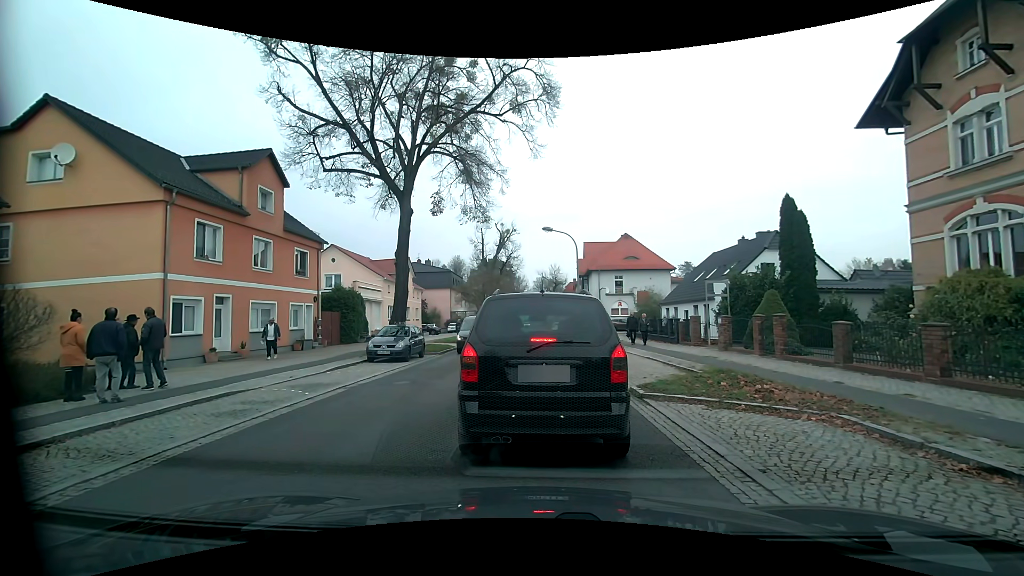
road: primary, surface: asphalt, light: Day
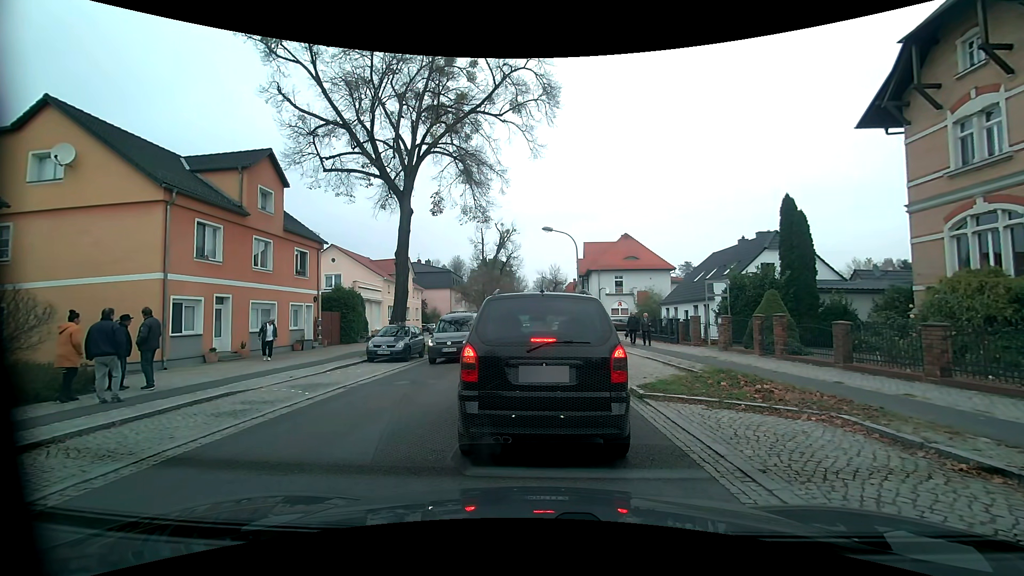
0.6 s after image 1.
(0.0, 0.0) m; 0°
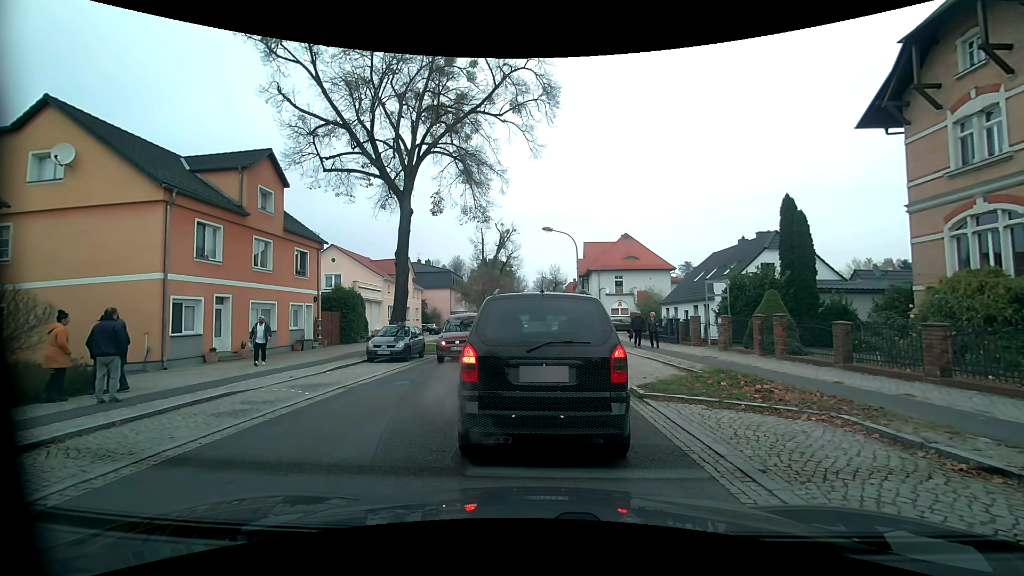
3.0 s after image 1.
(0.0, 0.0) m; 0°
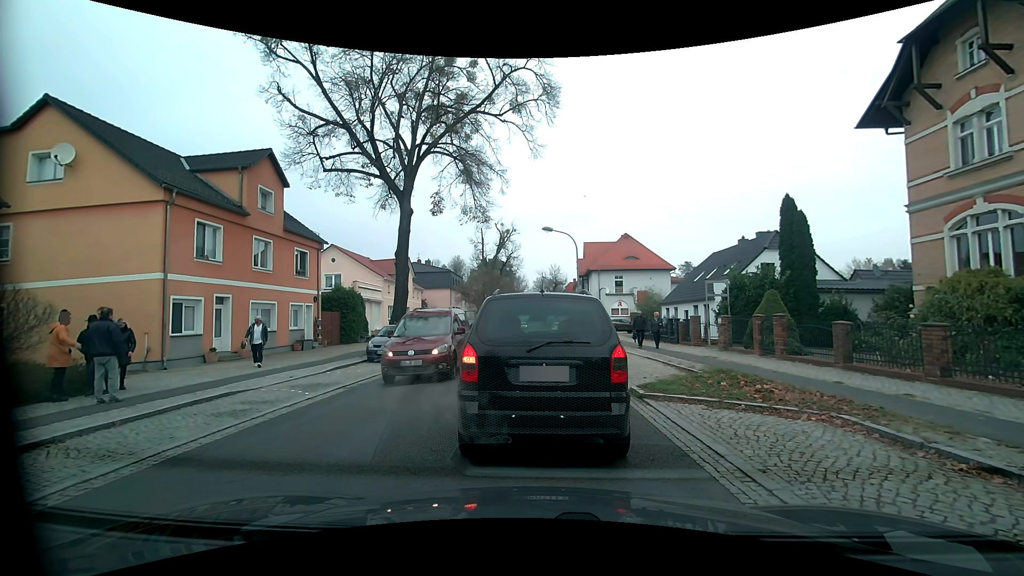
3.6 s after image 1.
(0.0, 0.0) m; 0°
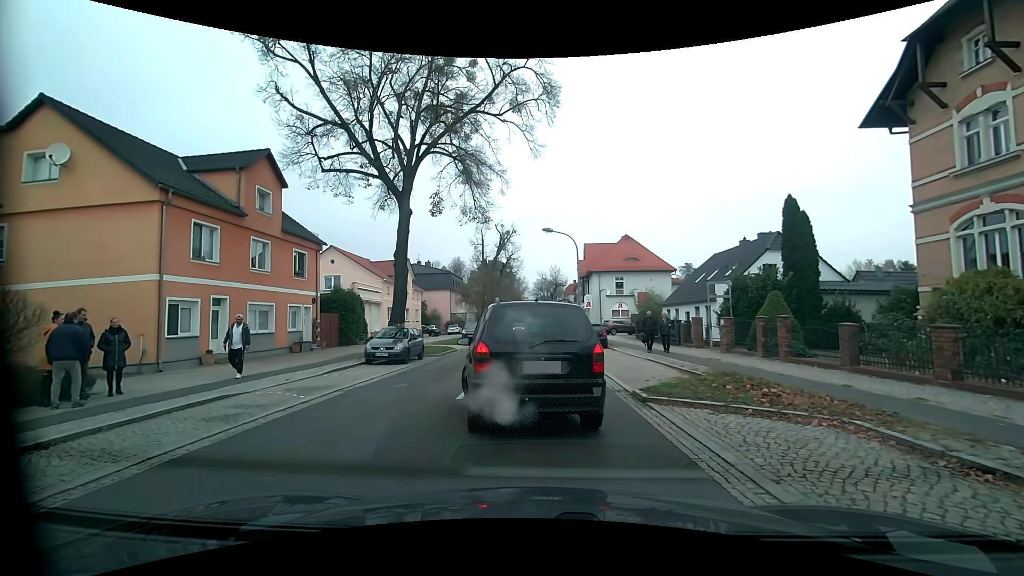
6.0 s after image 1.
(0.0, +0.3) m; 0°
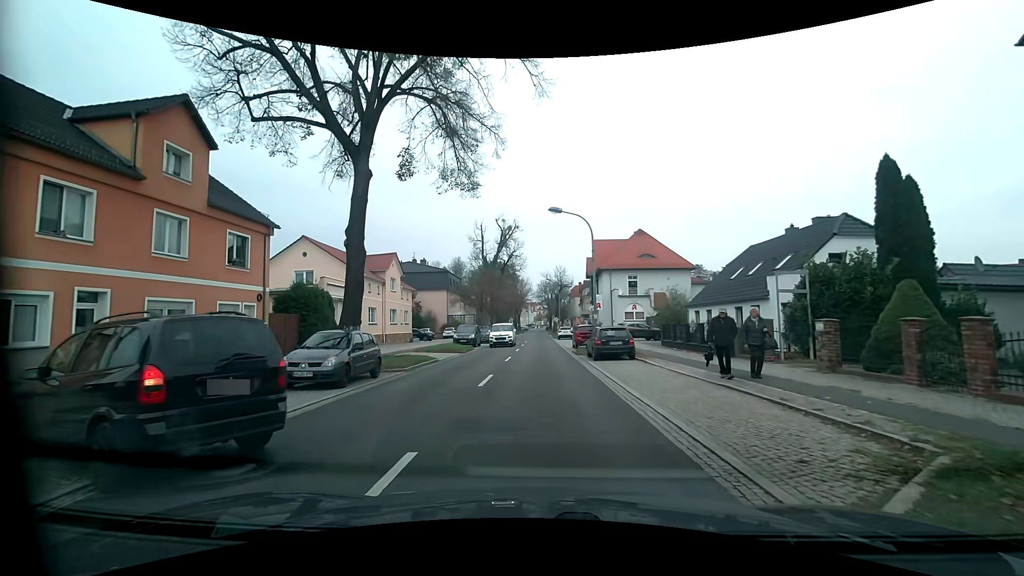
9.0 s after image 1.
(-0.2, +7.4) m; -2°
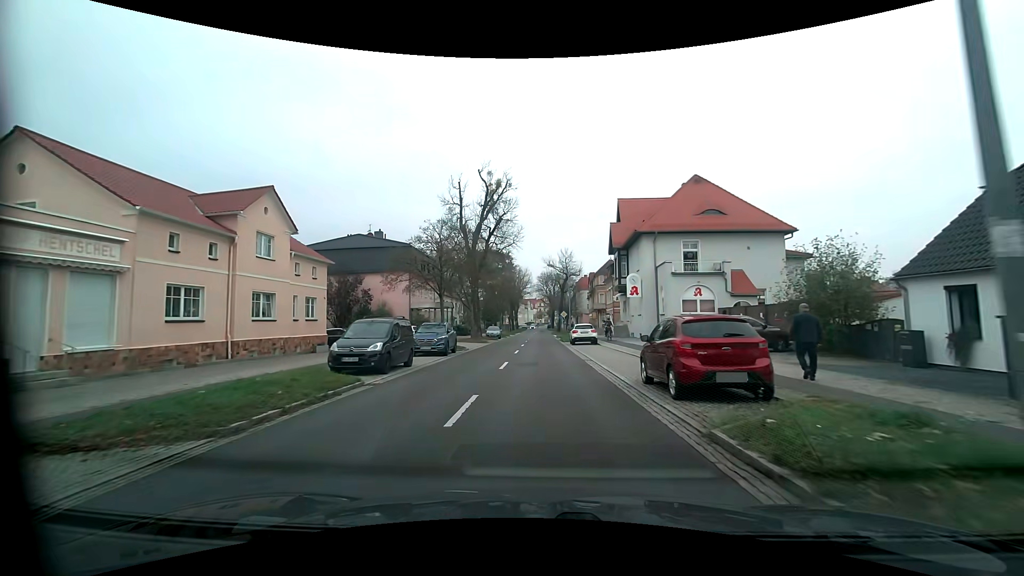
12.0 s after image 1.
(+0.1, +24.0) m; 0°
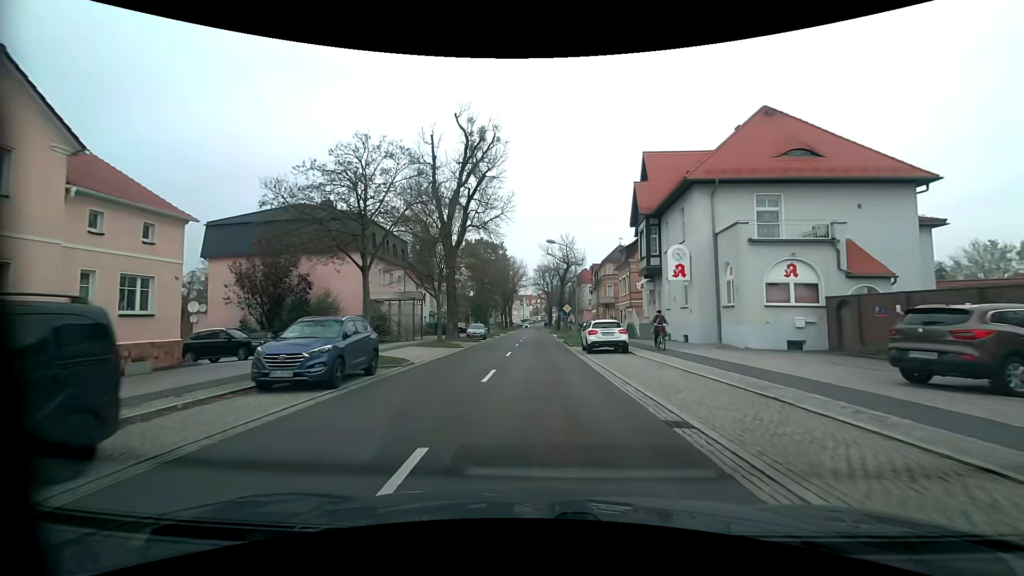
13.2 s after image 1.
(0.0, +13.4) m; +1°
(0, +10) (0, +20) (0, +30) (0, +40) (0, +50) (0, +60) (0, +70) (0, +80) (0, +90) (+1, +100) m
